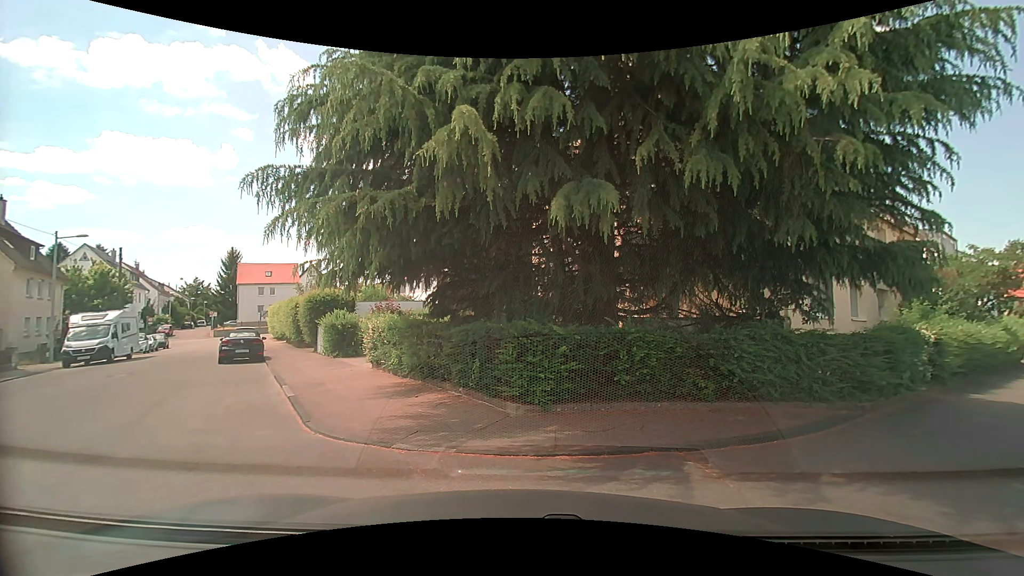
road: residential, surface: asphalt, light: Day
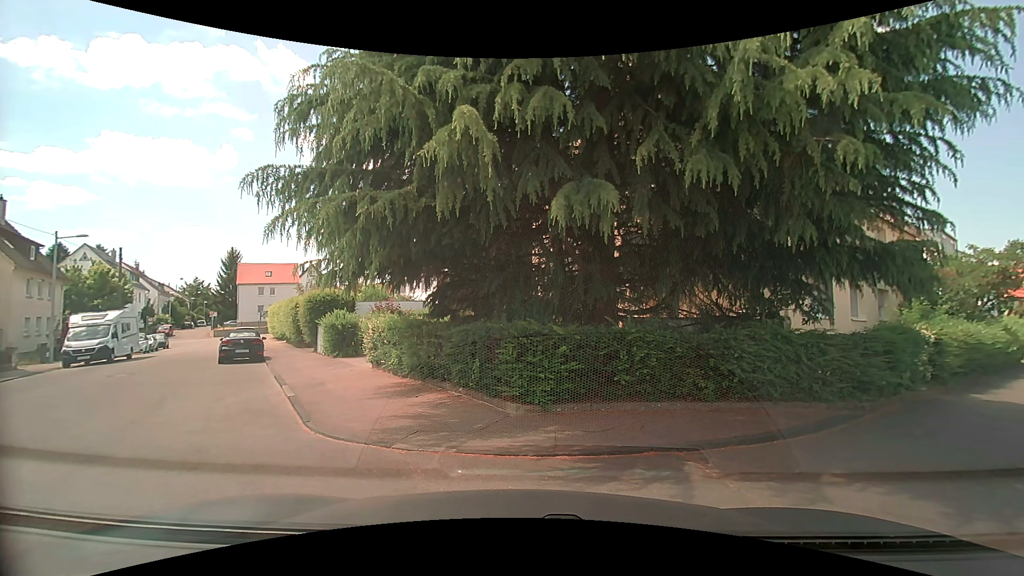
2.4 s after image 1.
(0.0, 0.0) m; 0°
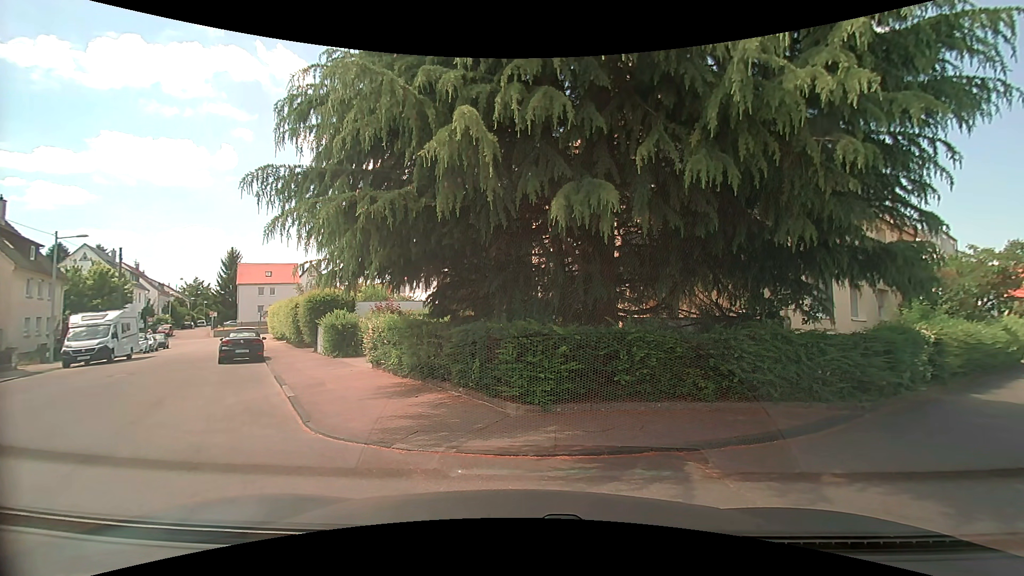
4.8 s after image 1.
(0.0, 0.0) m; 0°
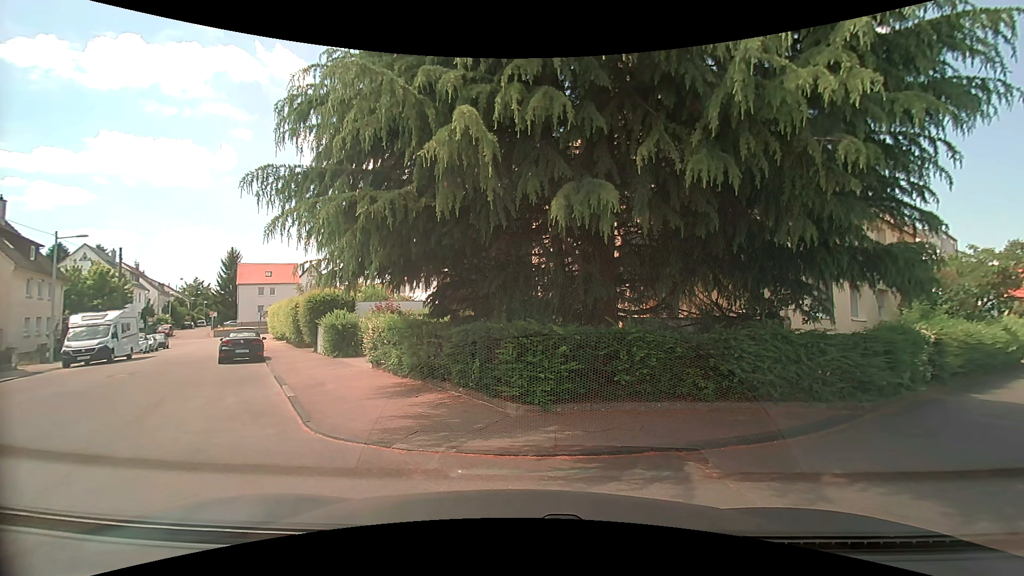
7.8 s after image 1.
(0.0, 0.0) m; 0°
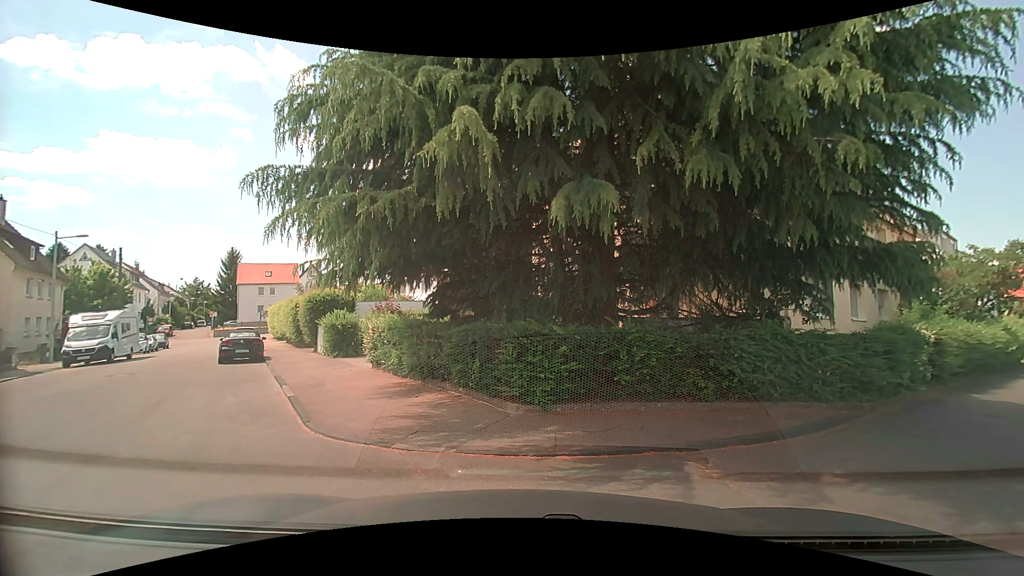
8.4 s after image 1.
(0.0, 0.0) m; 0°
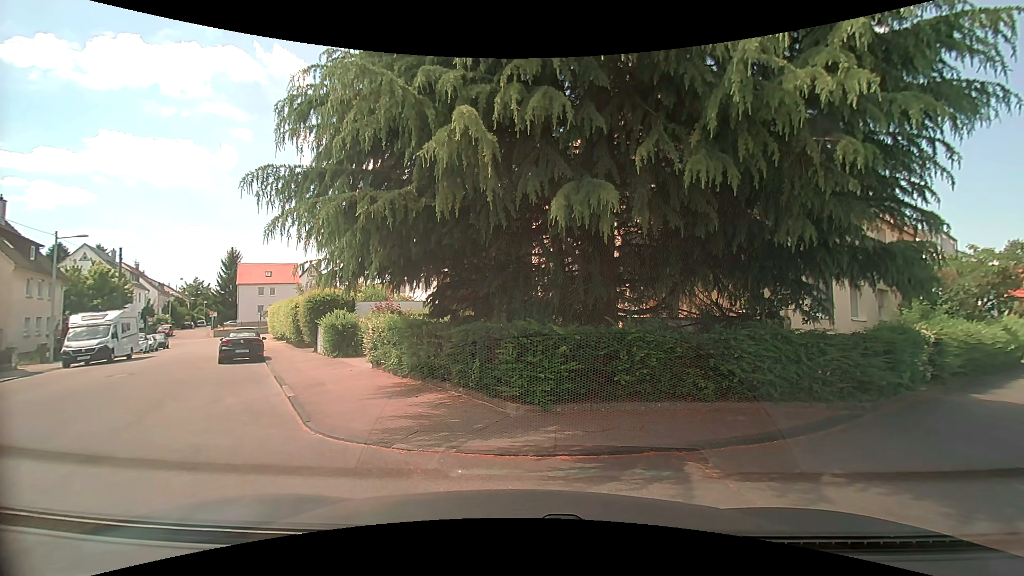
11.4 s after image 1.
(0.0, 0.0) m; 0°
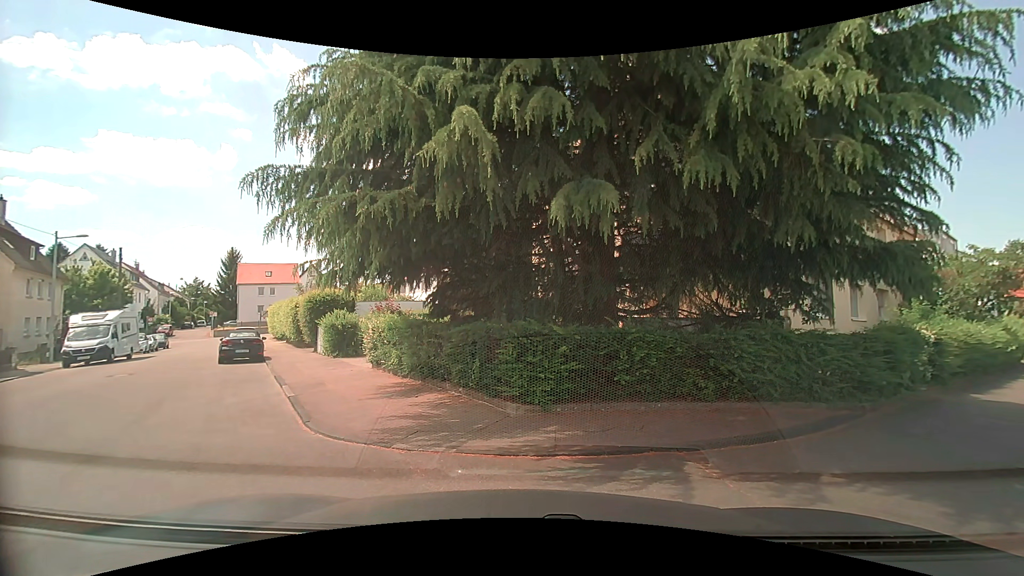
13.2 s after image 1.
(0.0, 0.0) m; 0°
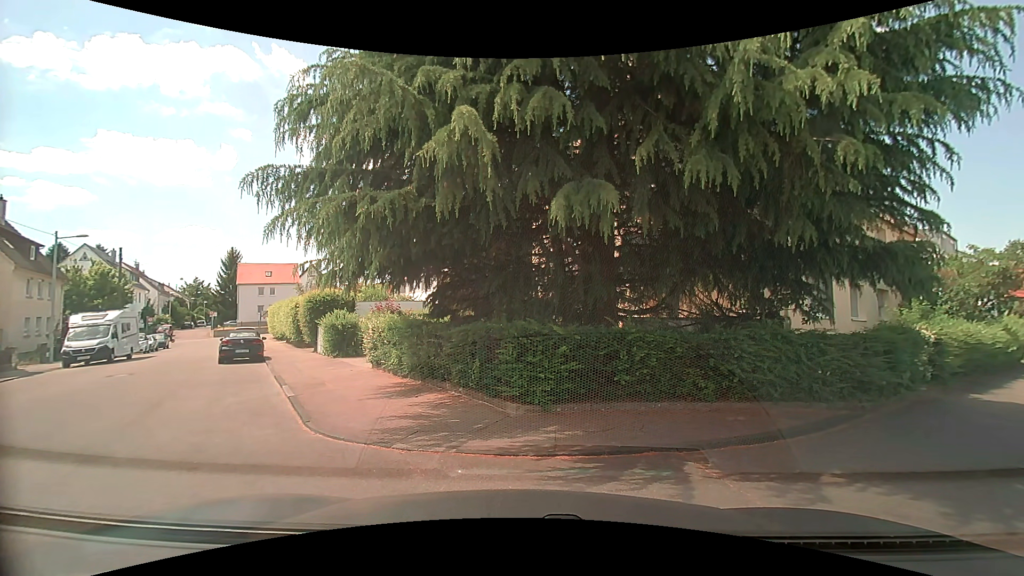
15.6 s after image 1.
(0.0, 0.0) m; 0°
